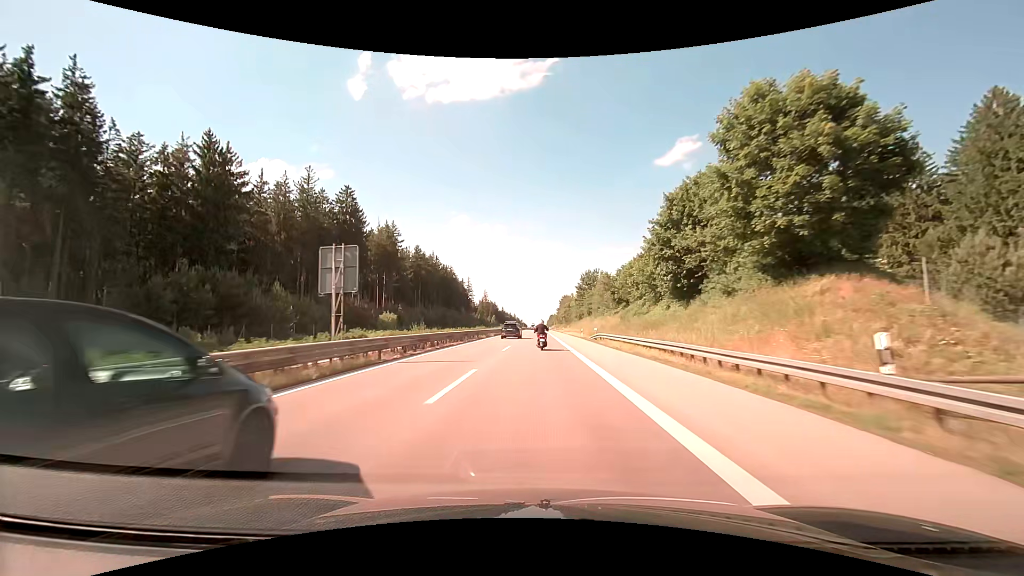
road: trunk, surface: asphalt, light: Day
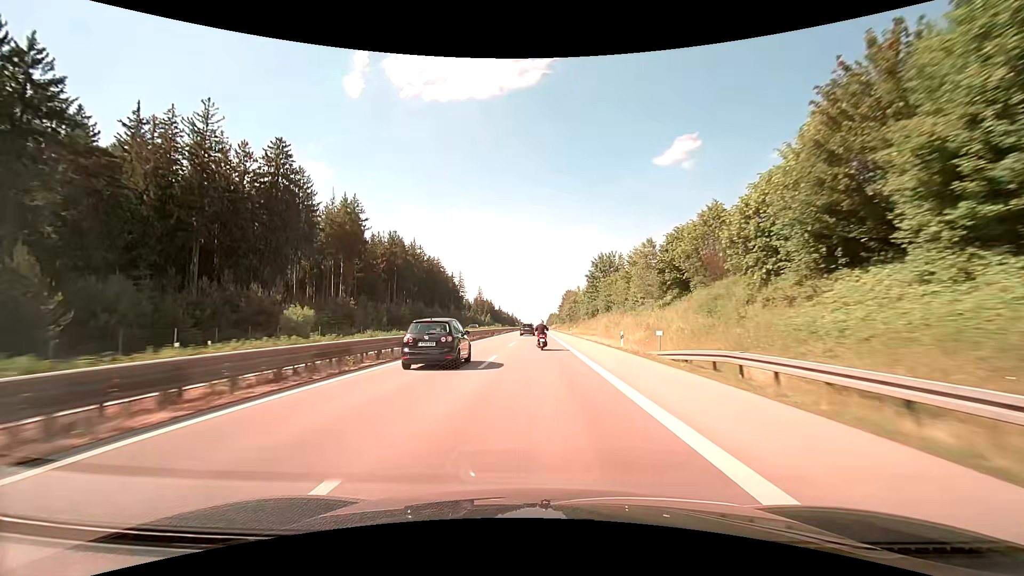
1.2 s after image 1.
(0.0, +28.1) m; 0°
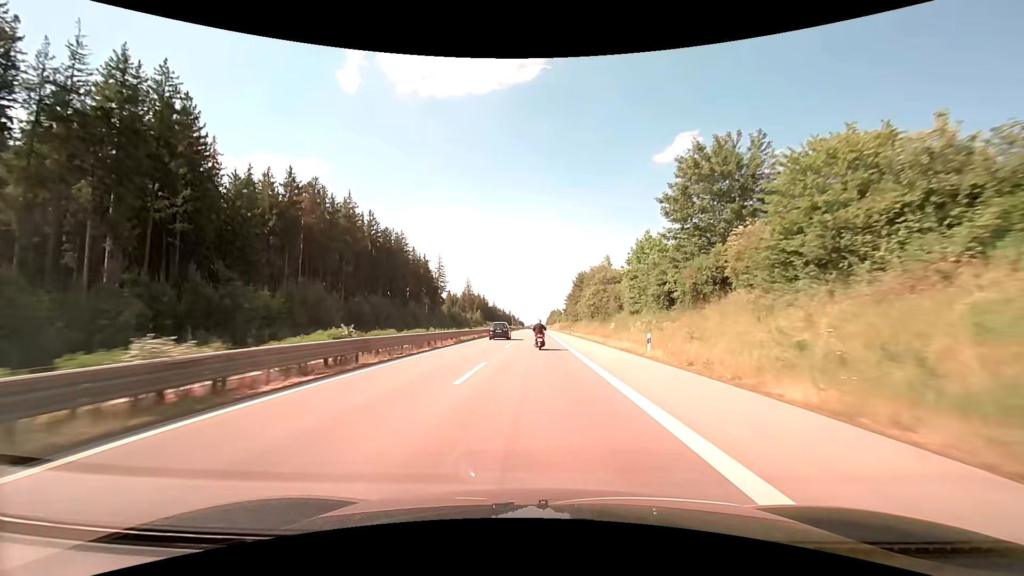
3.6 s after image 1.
(+0.3, +56.6) m; 0°
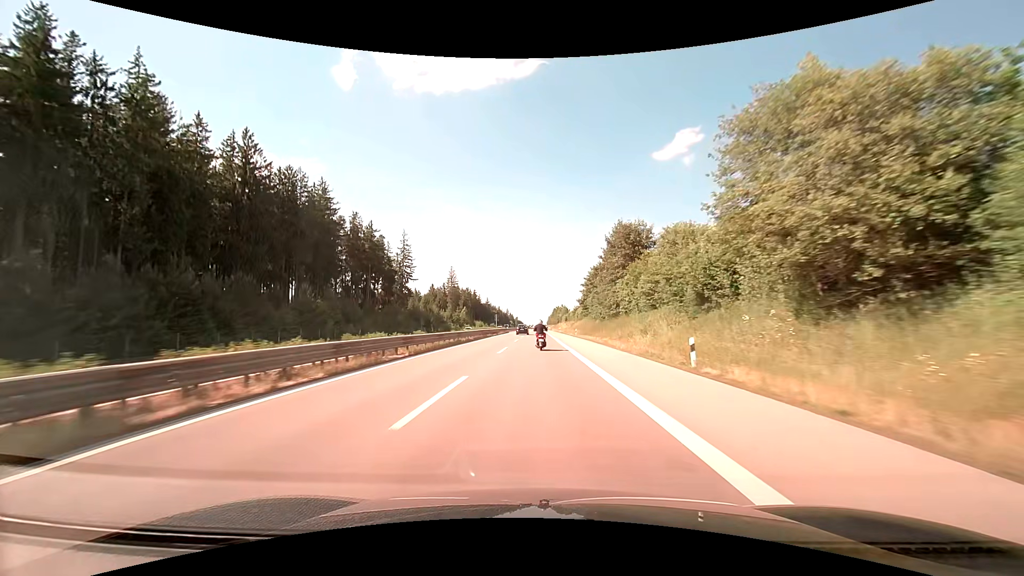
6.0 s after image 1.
(+0.1, +57.0) m; 0°
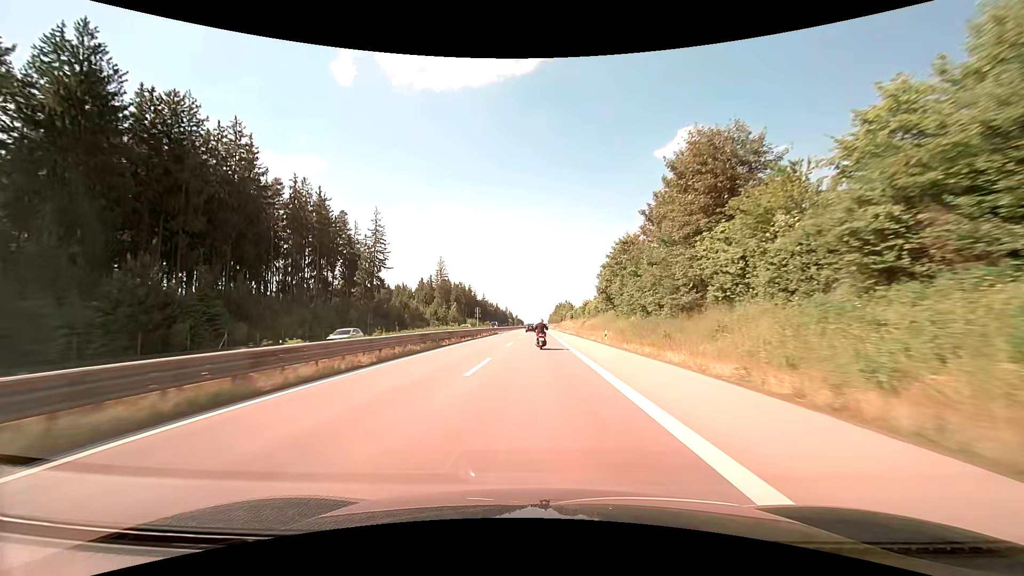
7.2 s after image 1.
(-0.1, +28.6) m; 0°
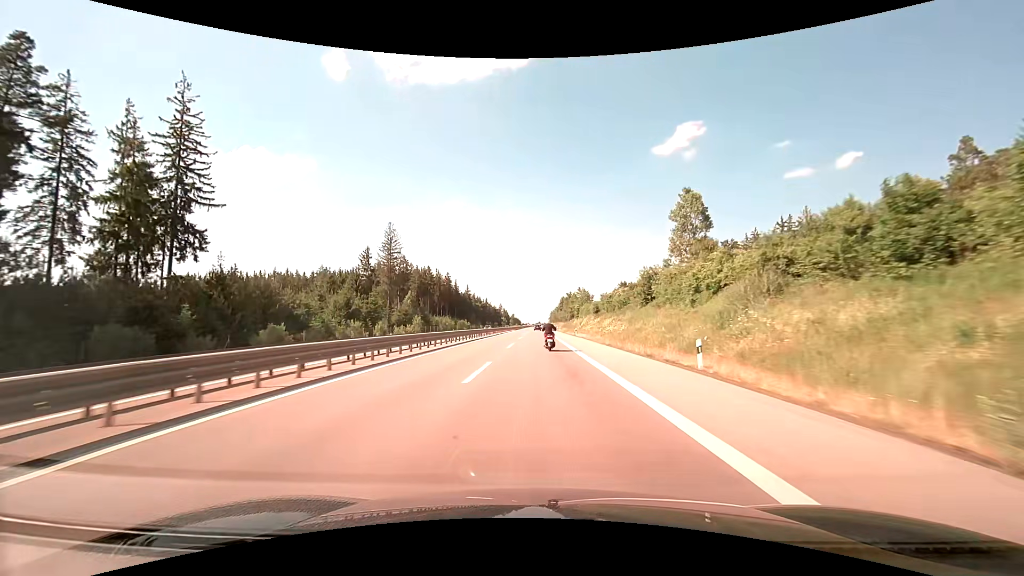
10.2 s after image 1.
(0.0, +71.3) m; 0°
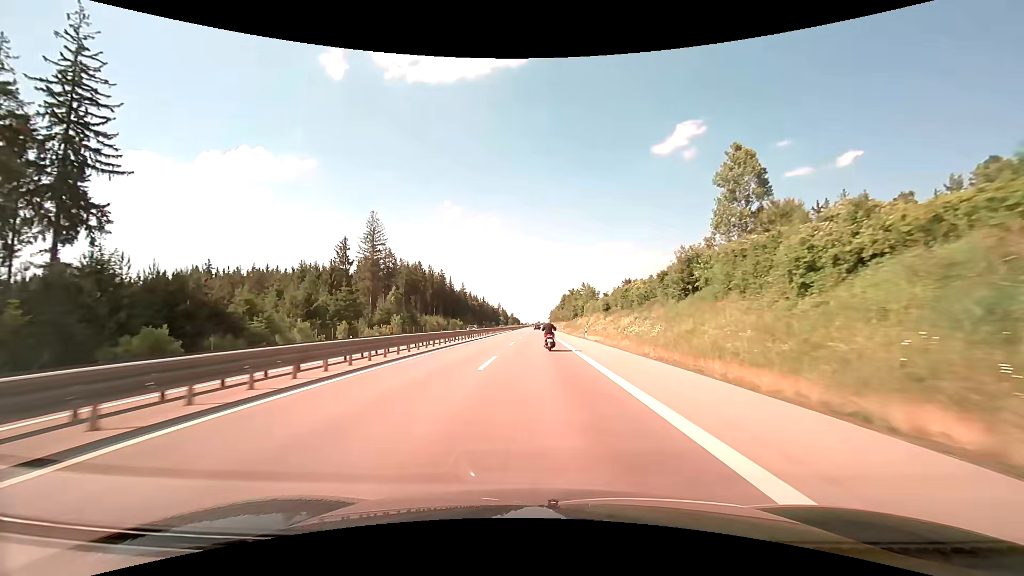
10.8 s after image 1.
(0.0, +14.2) m; 0°
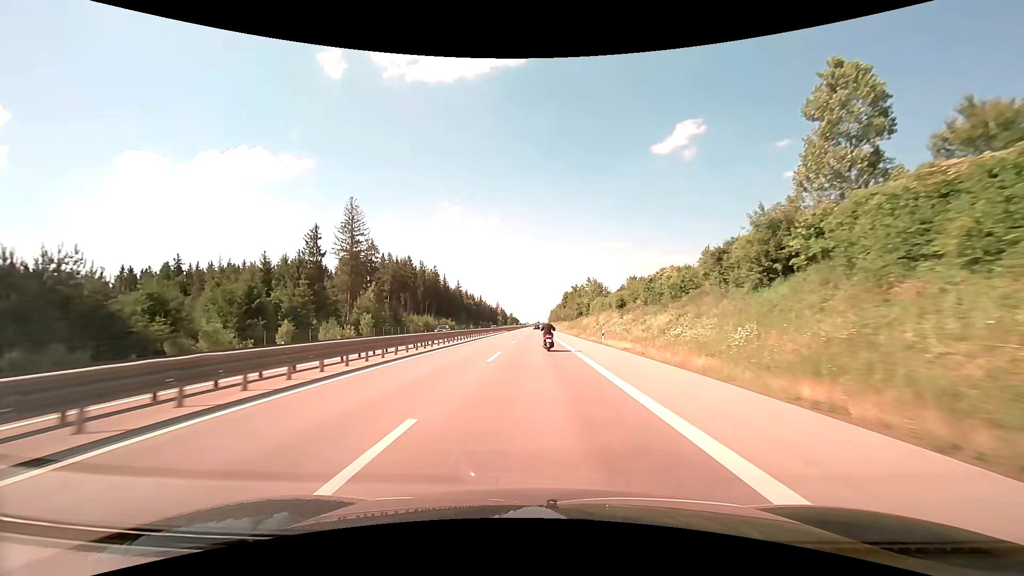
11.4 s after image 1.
(0.0, +14.2) m; 0°
(0, +10) (0, +20) (0, +30) (0, +40) (0, +50) (0, +60) (0, +70) (0, +80) (0, +90) (0, +100) m
